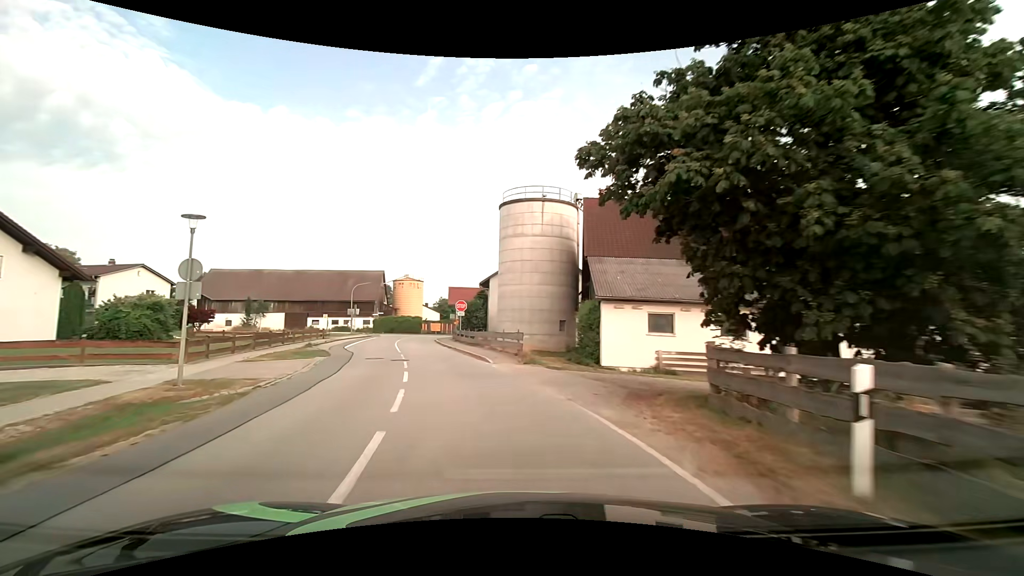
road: secondary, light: Day
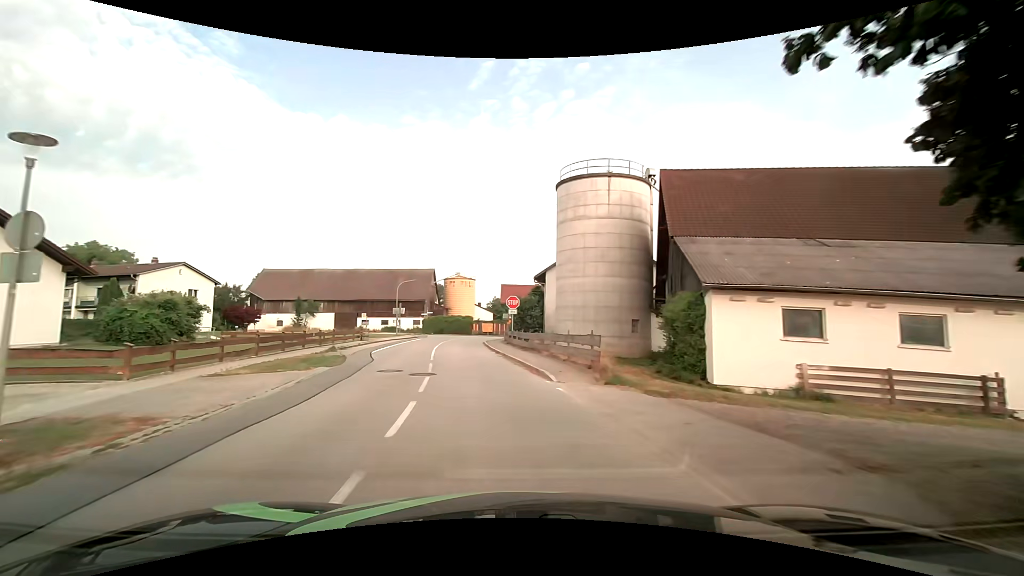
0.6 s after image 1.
(-0.4, +6.5) m; -6°
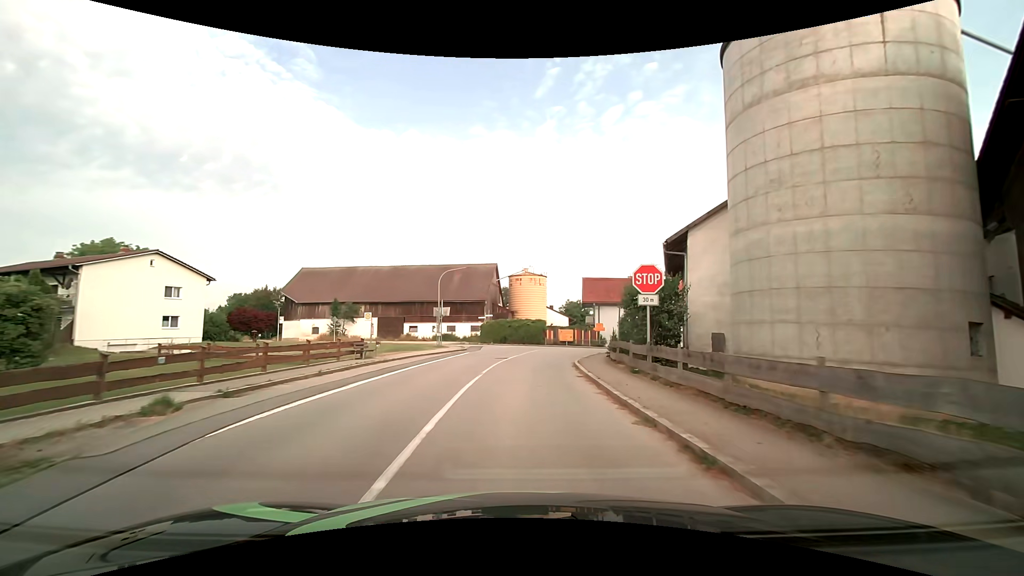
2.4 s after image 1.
(-2.0, +19.2) m; -8°
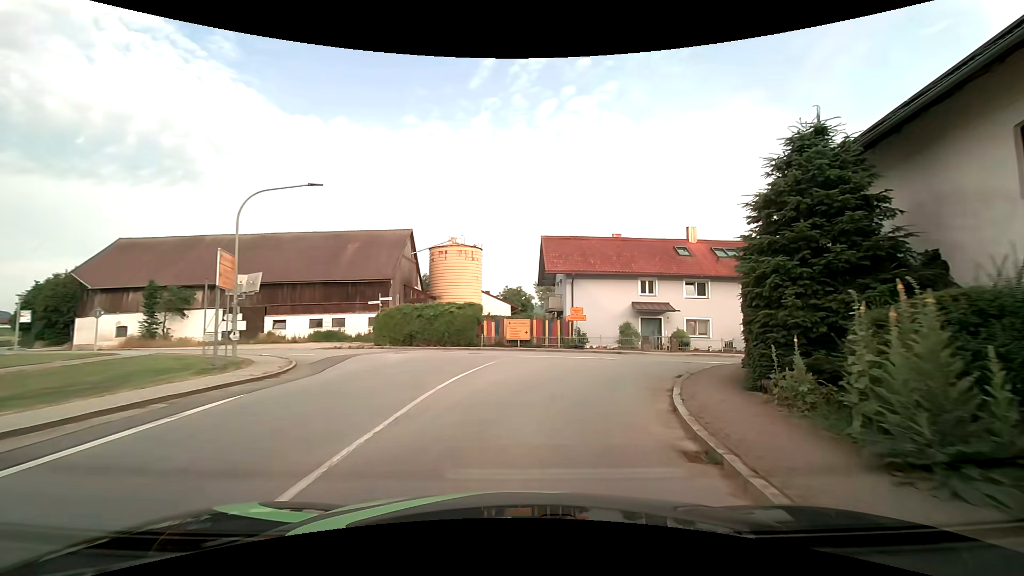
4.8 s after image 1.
(+0.7, +23.1) m; +7°
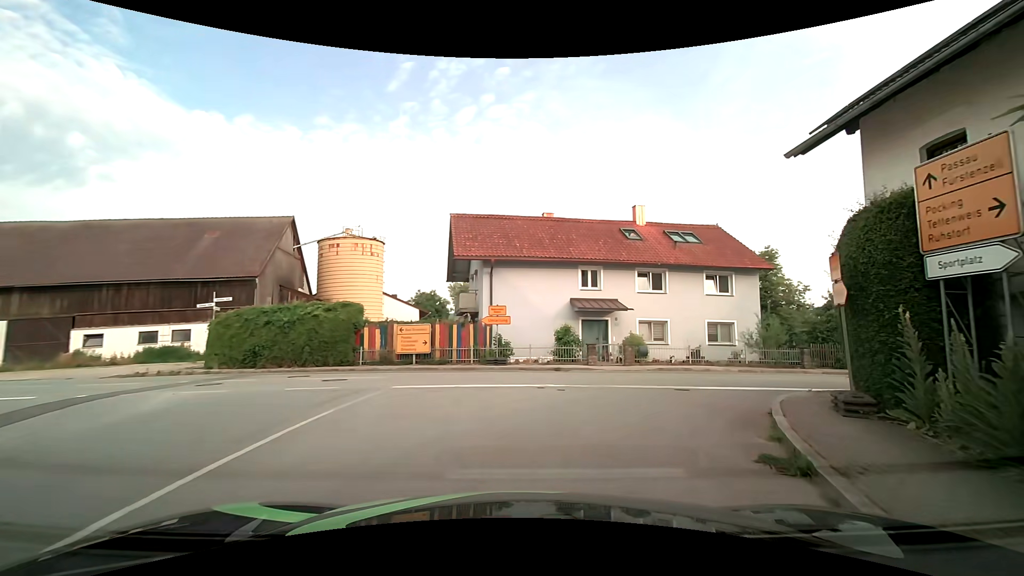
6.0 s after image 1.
(+0.7, +8.7) m; +9°
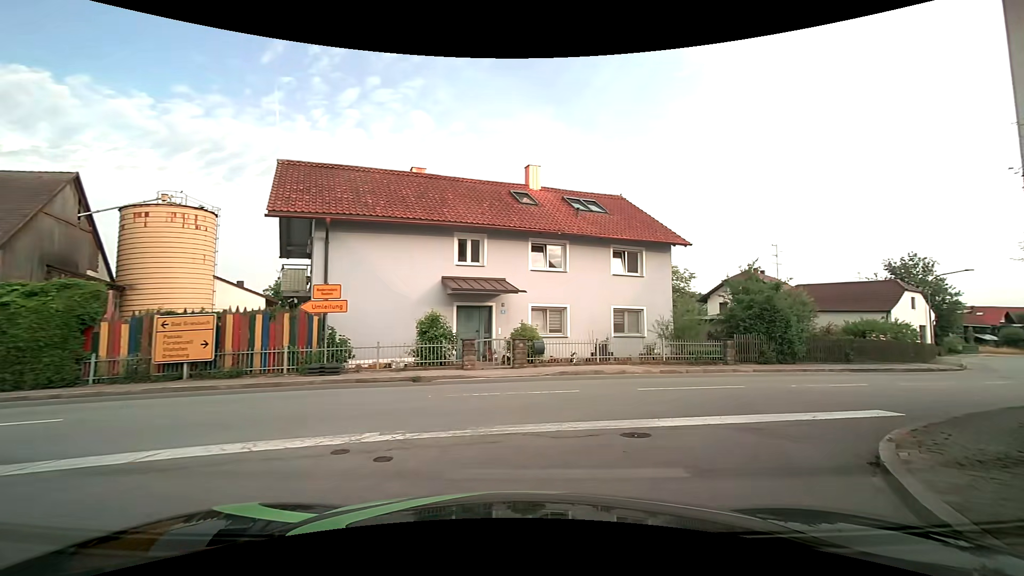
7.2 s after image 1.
(+0.7, +6.2) m; +13°
